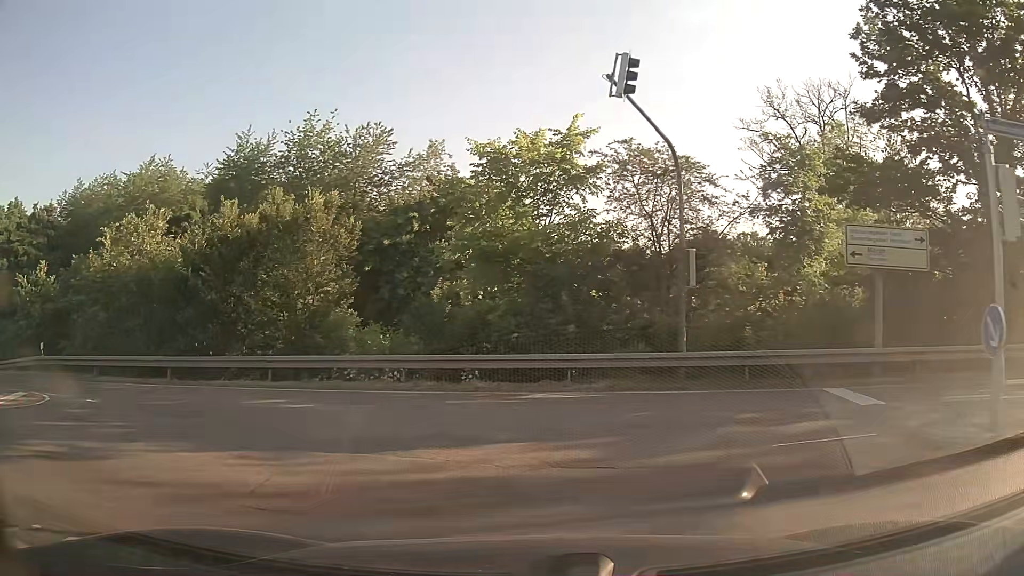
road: secondary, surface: asphalt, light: Day
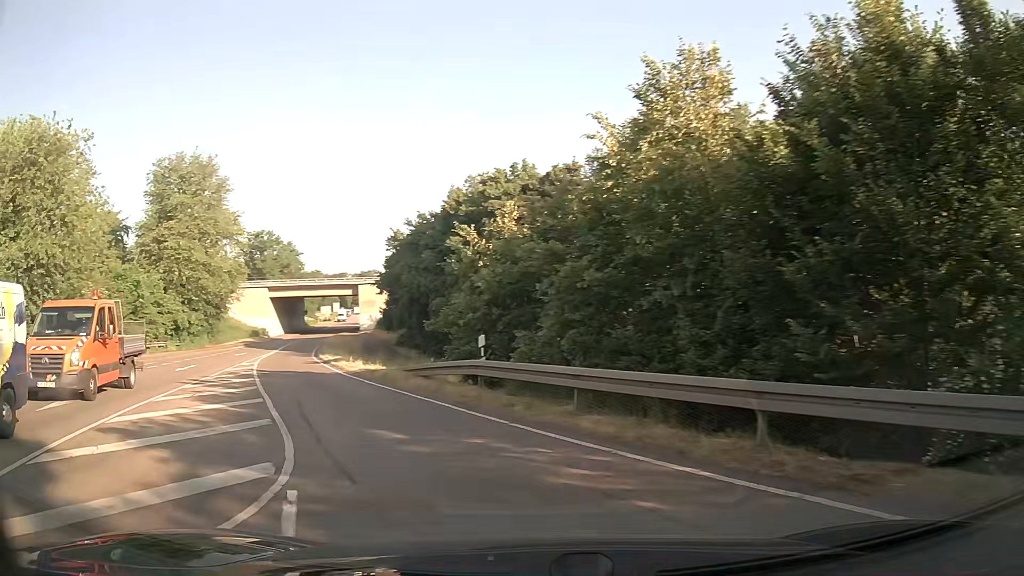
(-6.0, +12.6) m; -50°
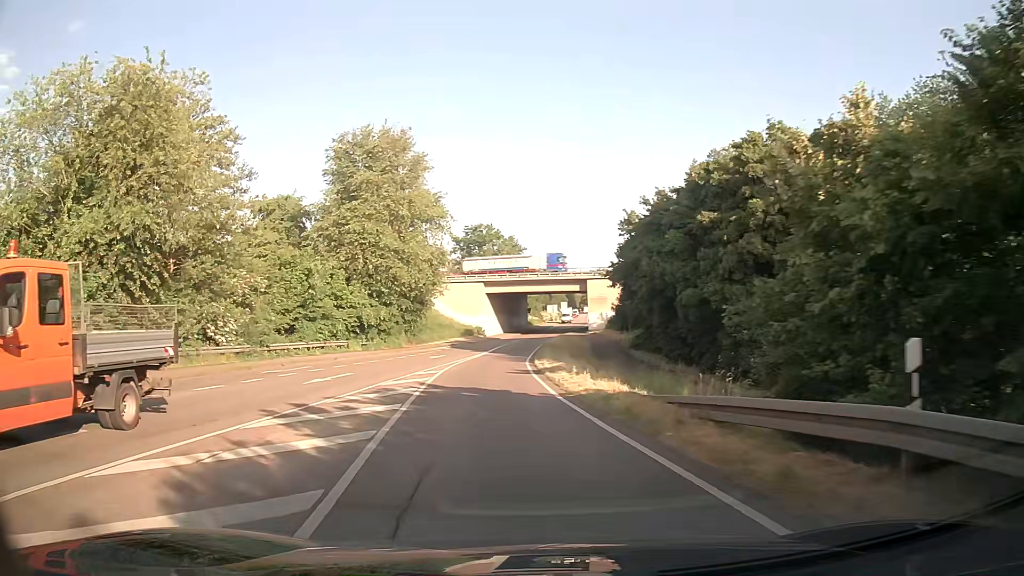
(-1.8, +9.4) m; -19°
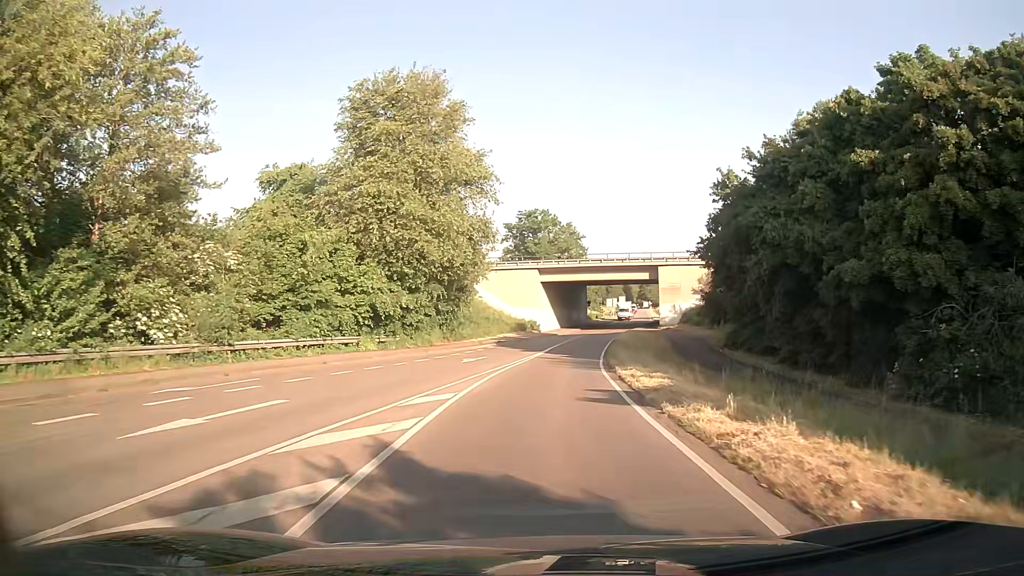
(-0.8, +12.0) m; -5°
(0, +10) (+1, +20) (+1, +30) (+3, +40) (+4, +50) (+6, +60) (+8, +69) (+11, +79) (+14, +89) (+16, +98) m
